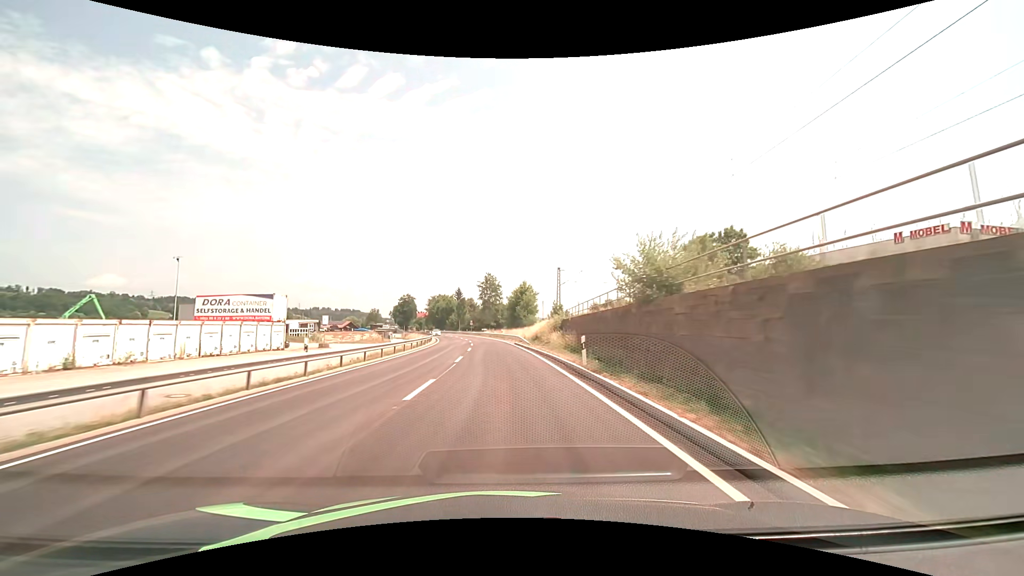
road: primary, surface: asphalt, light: Day
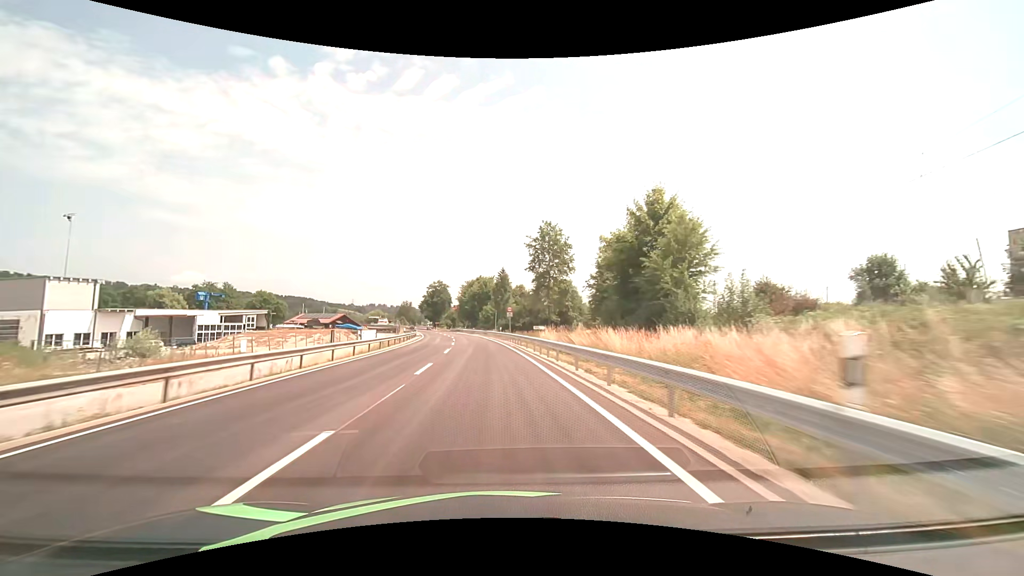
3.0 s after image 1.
(-2.9, +67.4) m; -6°
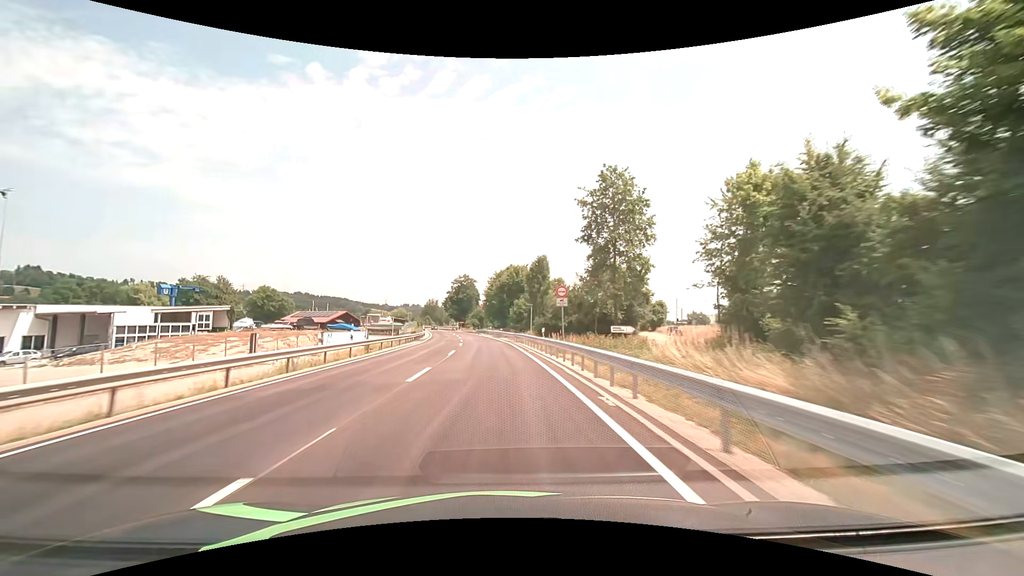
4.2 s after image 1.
(-0.8, +26.0) m; -4°
(0, +10) (-1, +20) (-1, +30) (-2, +40) (-3, +50) (-4, +60) (-5, +70) (-6, +80) (-7, +90) (-8, +100) m
